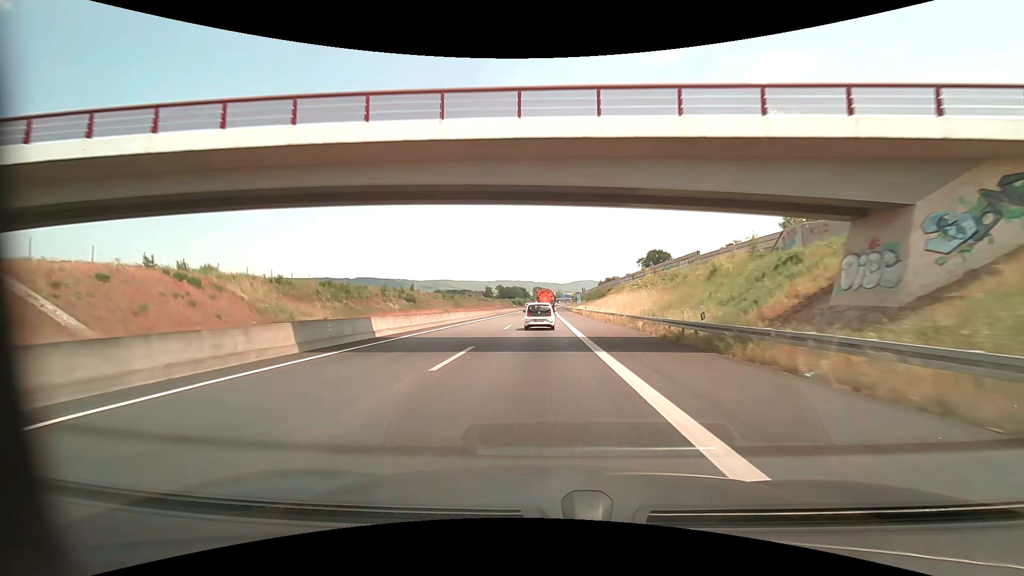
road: motorway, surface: asphalt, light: Day
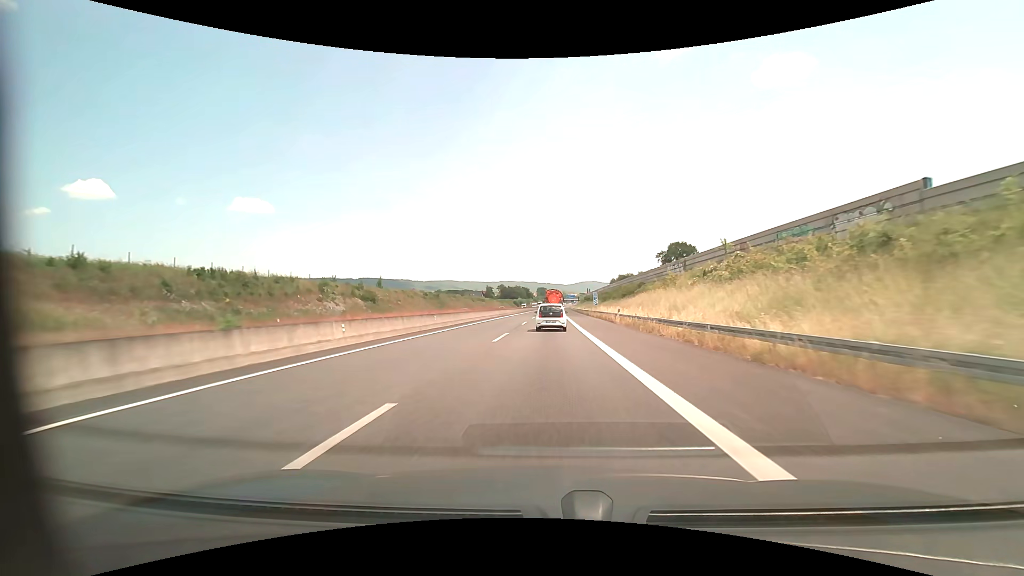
(-0.2, +27.7) m; -1°
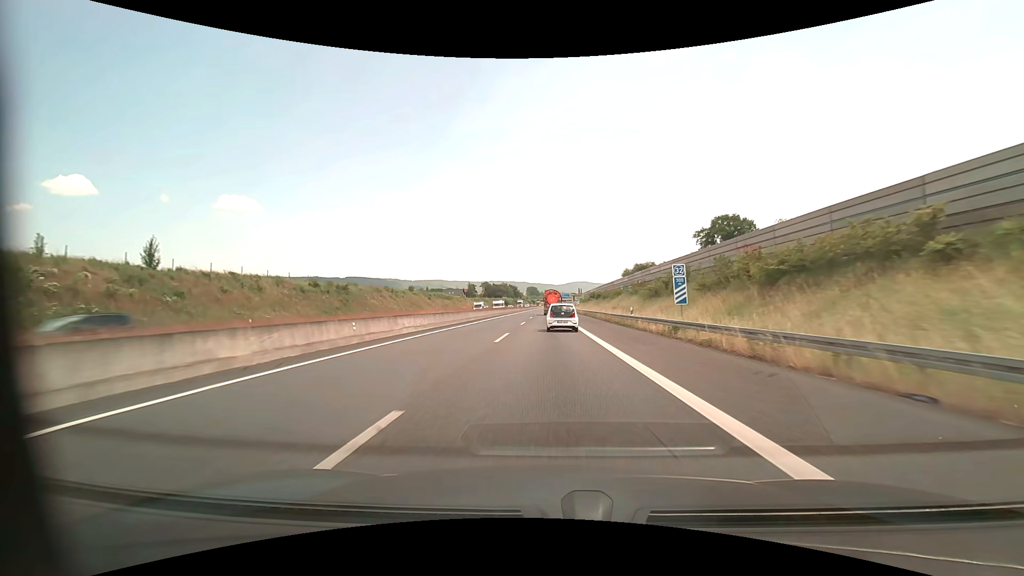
(+0.5, +55.1) m; +1°
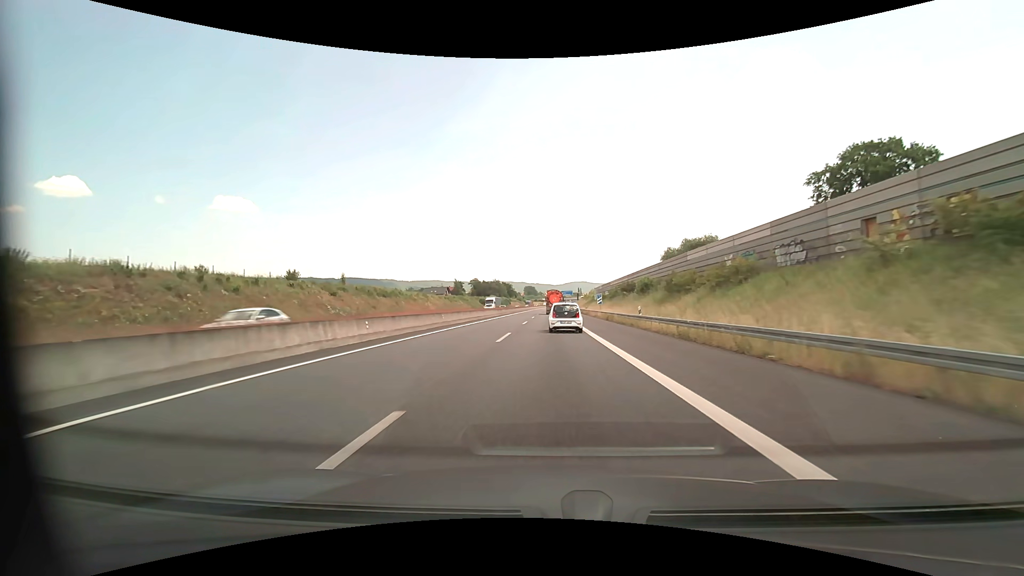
(+0.3, +54.6) m; 0°
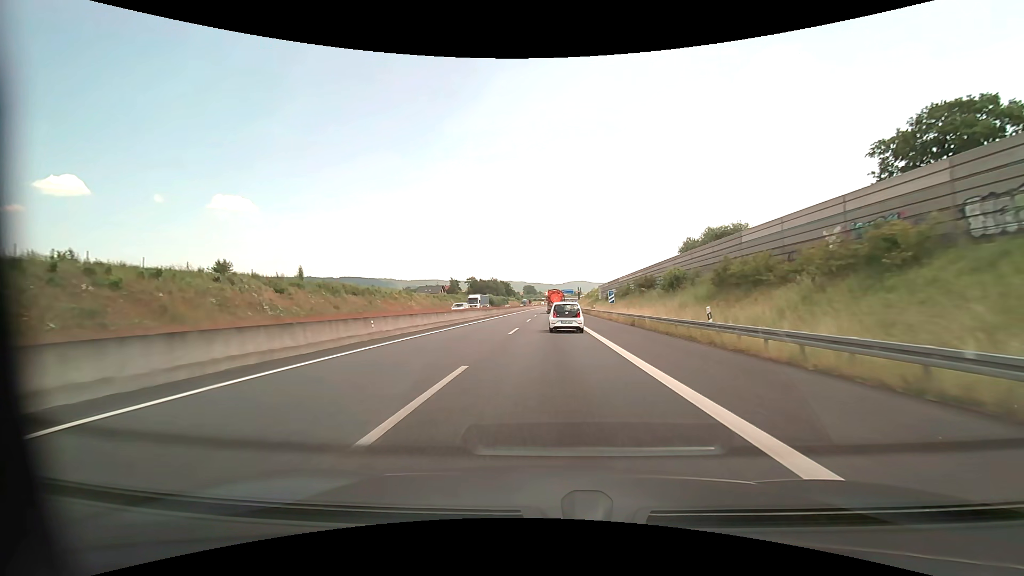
(0.0, +13.6) m; 0°
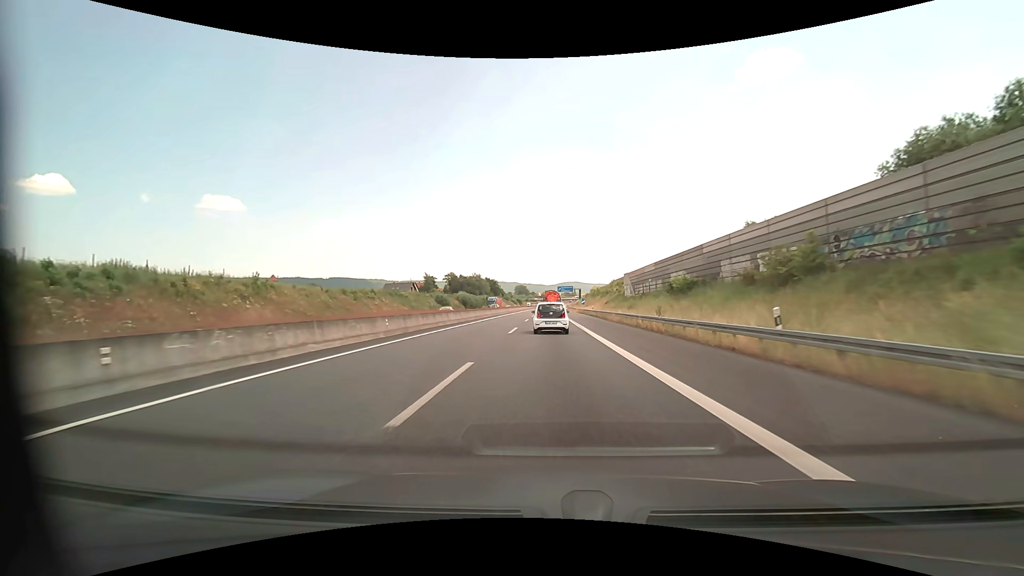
(+0.3, +53.8) m; +1°
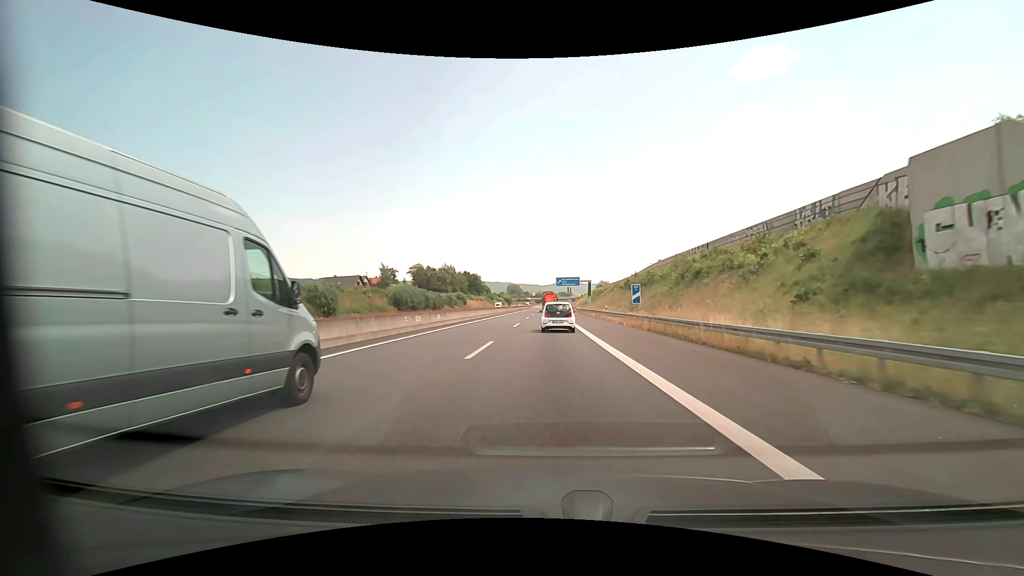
(+0.4, +65.9) m; +1°
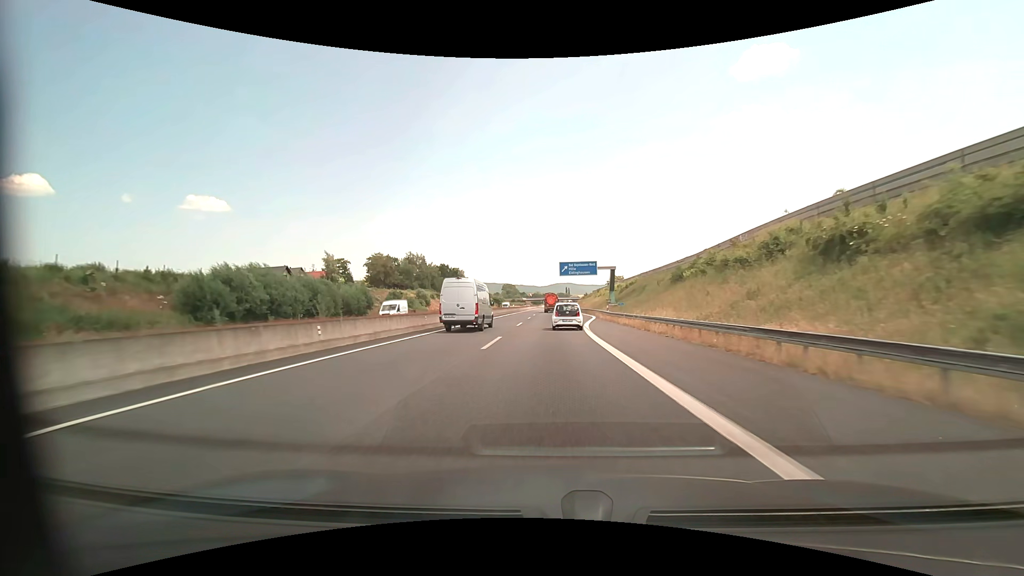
(+0.1, +51.6) m; 0°
(0, +10) (0, +20) (0, +30) (0, +40) (+1, +50) (+1, +60) (+2, +70) (+2, +80) (+3, +90) (+4, +100) m
